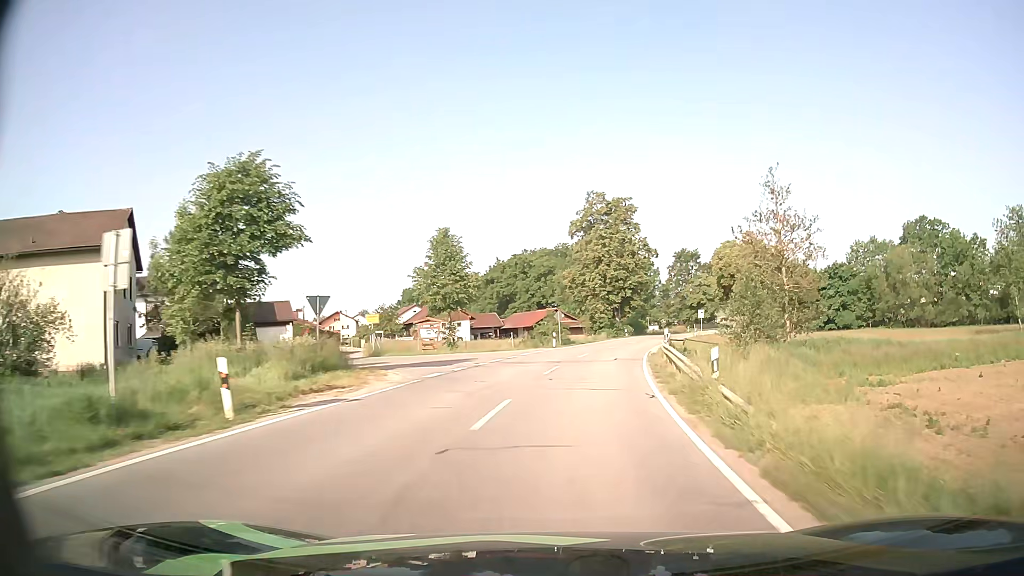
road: secondary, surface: asphalt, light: Day
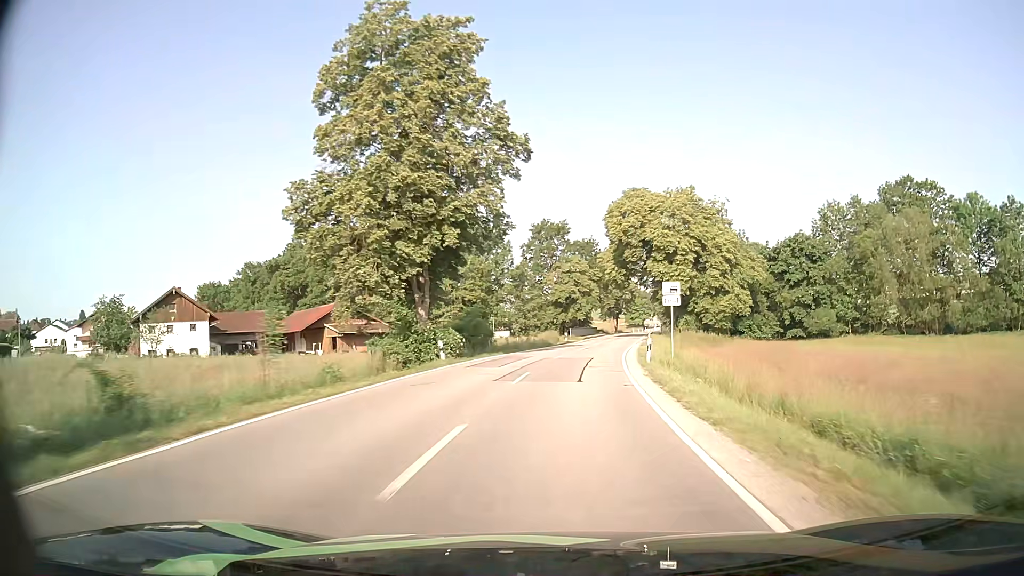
(+6.2, +48.3) m; +14°
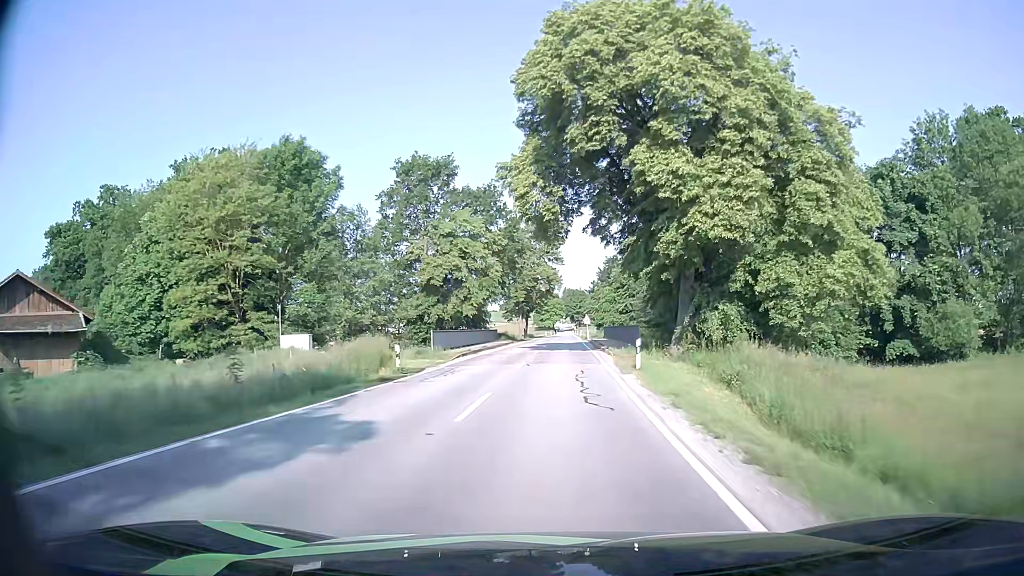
(+3.2, +41.0) m; +8°
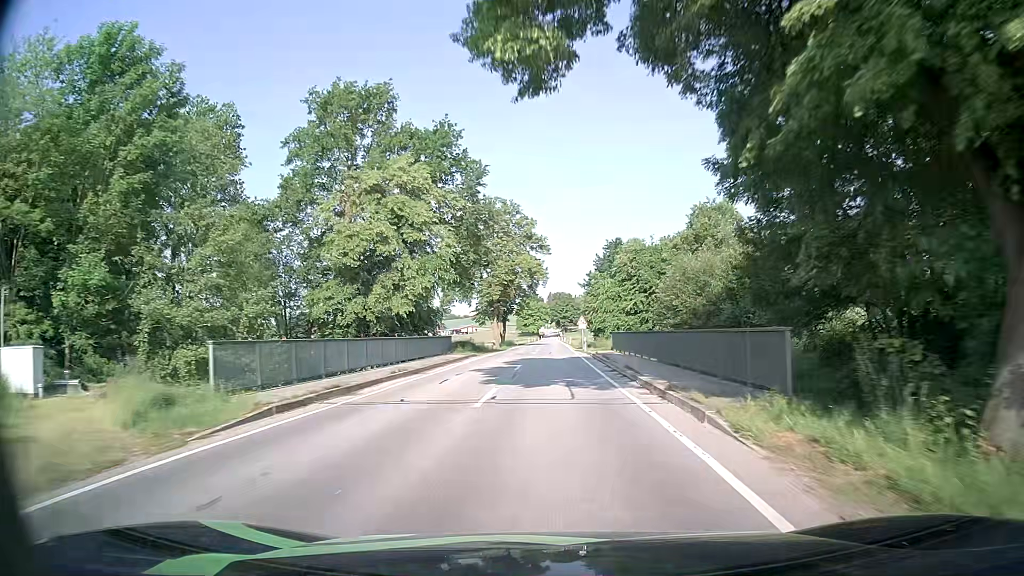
(+0.3, +21.4) m; +1°
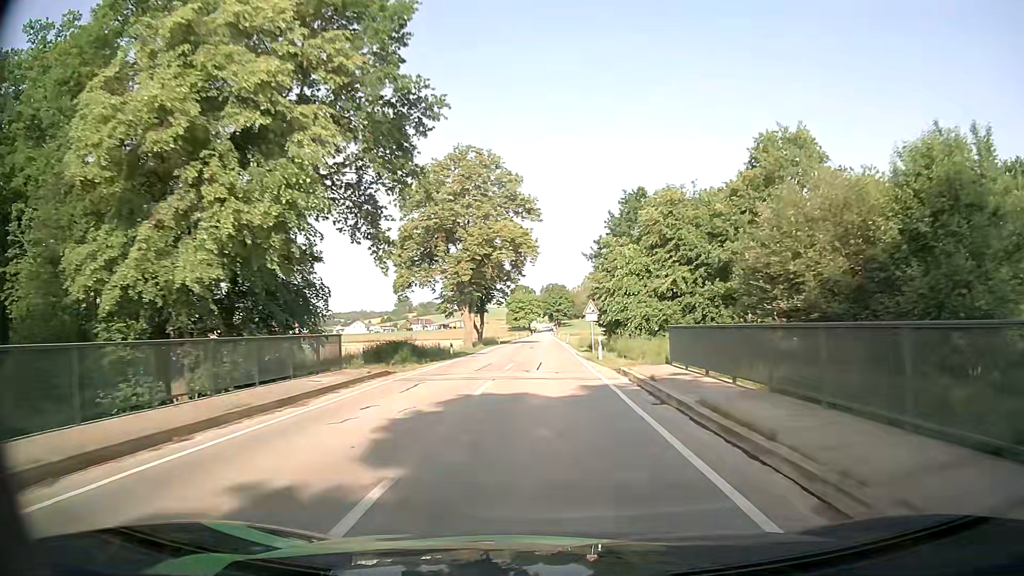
(+0.1, +21.6) m; +1°
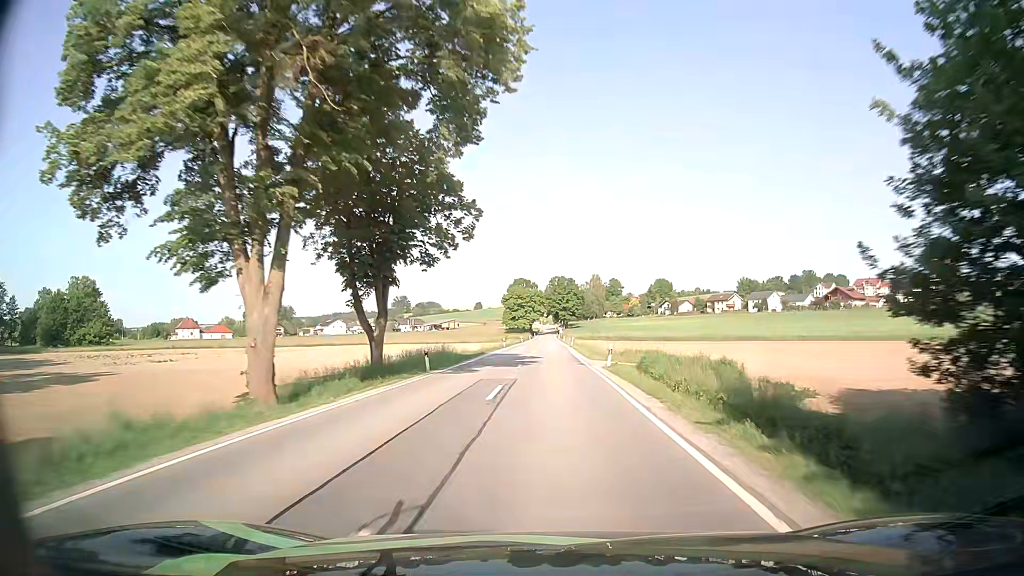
(-0.5, +45.2) m; -1°
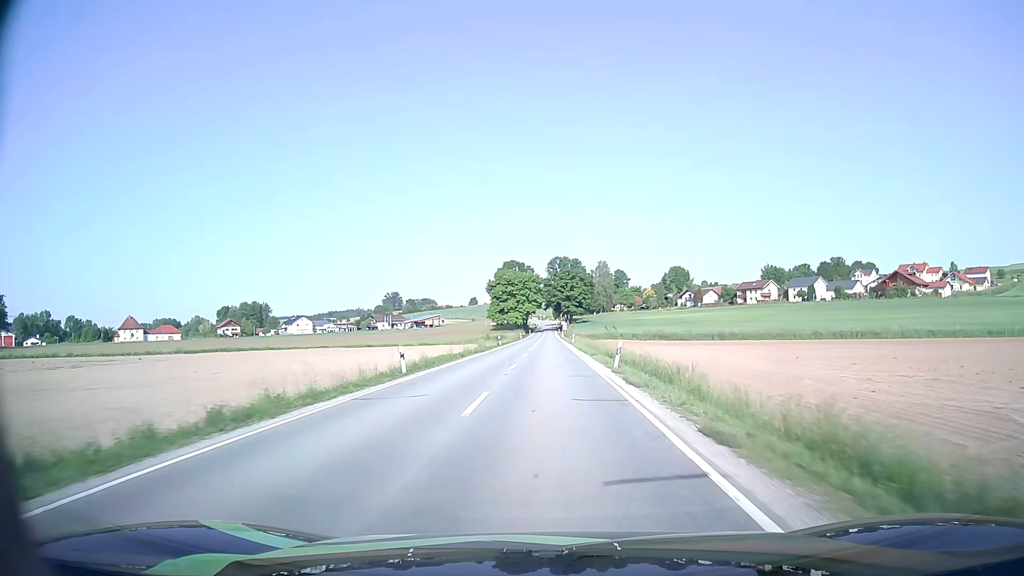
(+0.4, +50.9) m; 0°
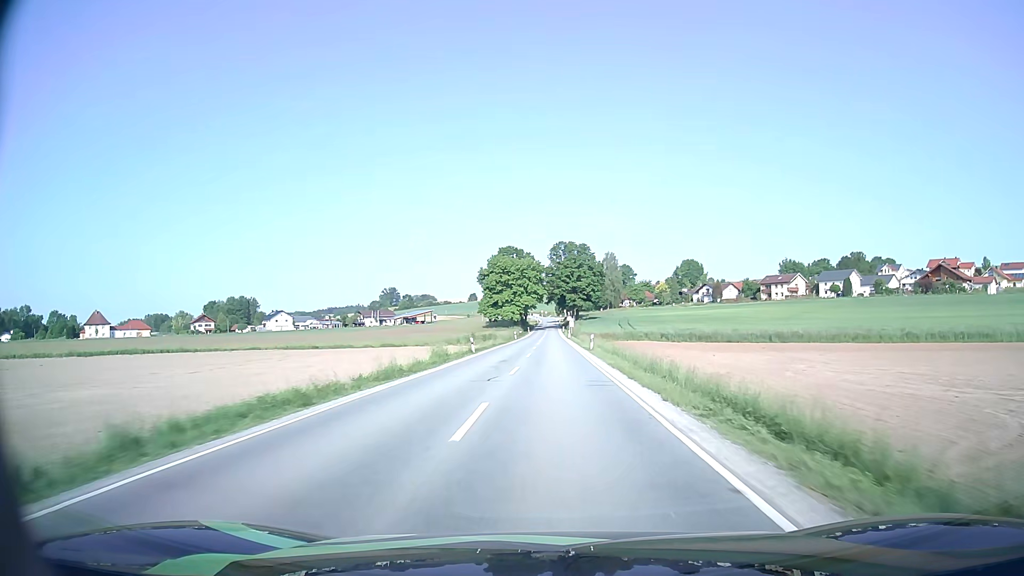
(-0.1, +26.6) m; 0°
(0, +10) (0, +20) (0, +30) (0, +40) (0, +50) (0, +60) (0, +70) (0, +80) (0, +90) (0, +100) m
